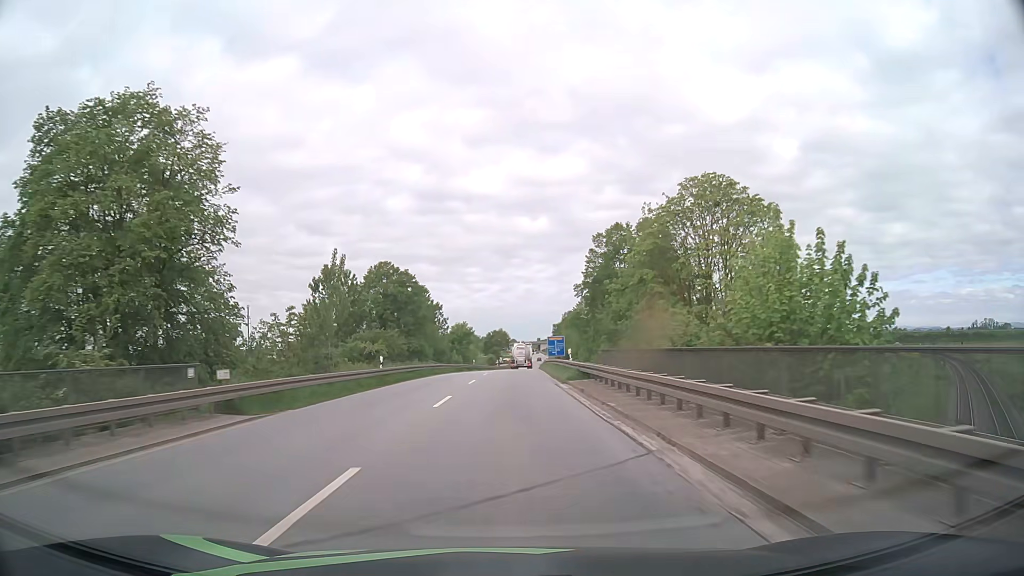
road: primary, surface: asphalt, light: Day
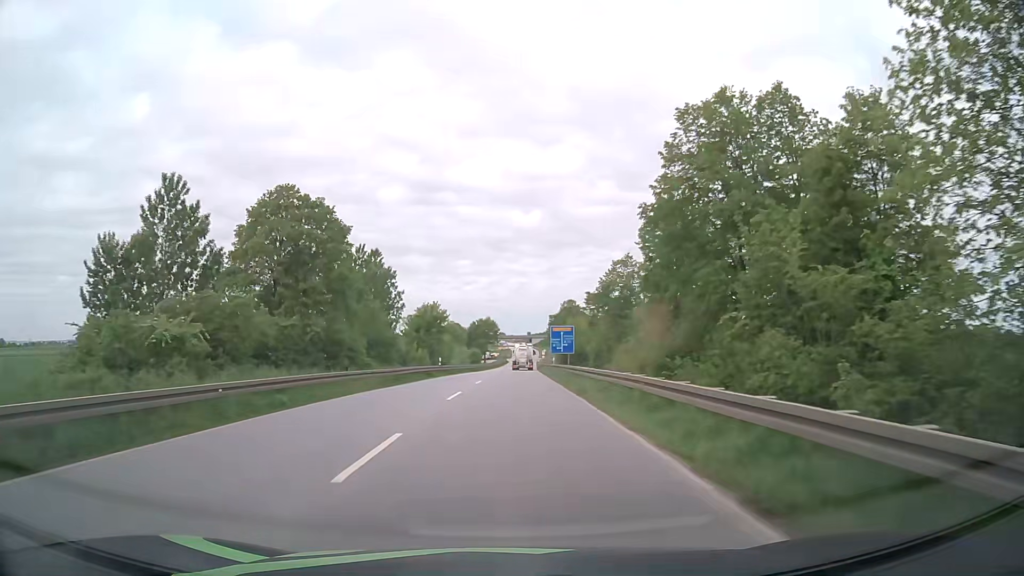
(+0.1, +32.9) m; +1°
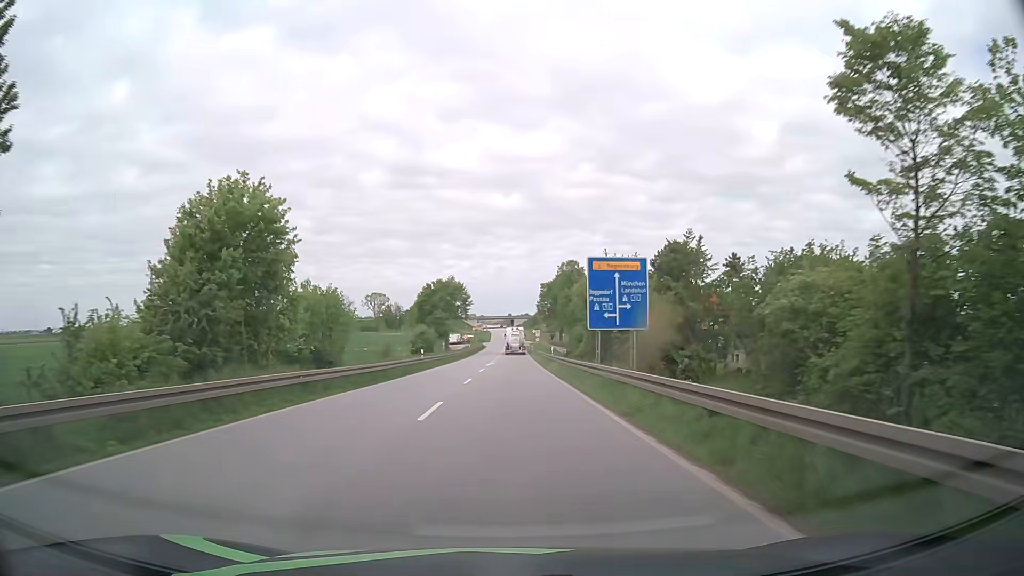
(+0.8, +54.8) m; +2°
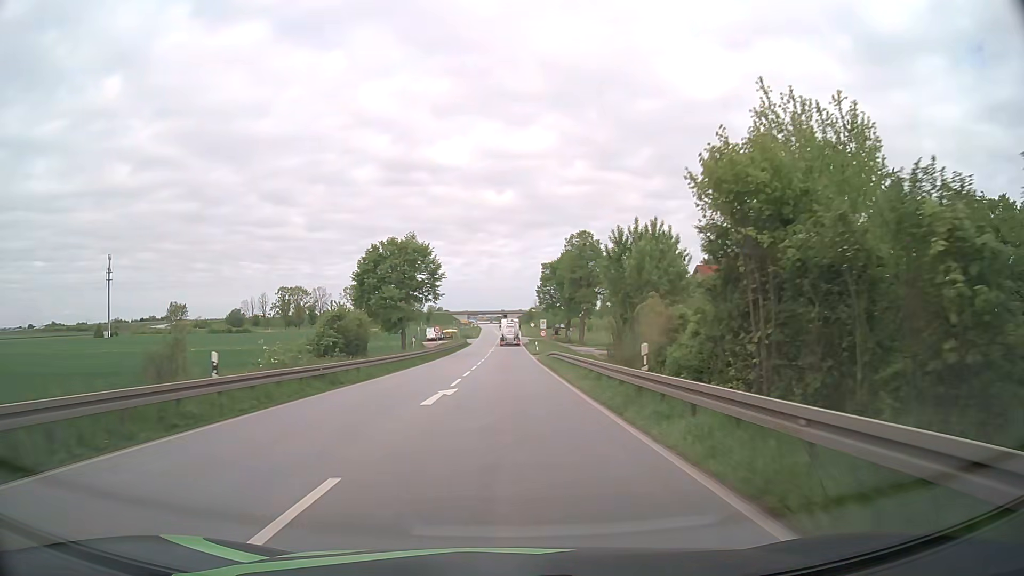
(0.0, +33.5) m; 0°
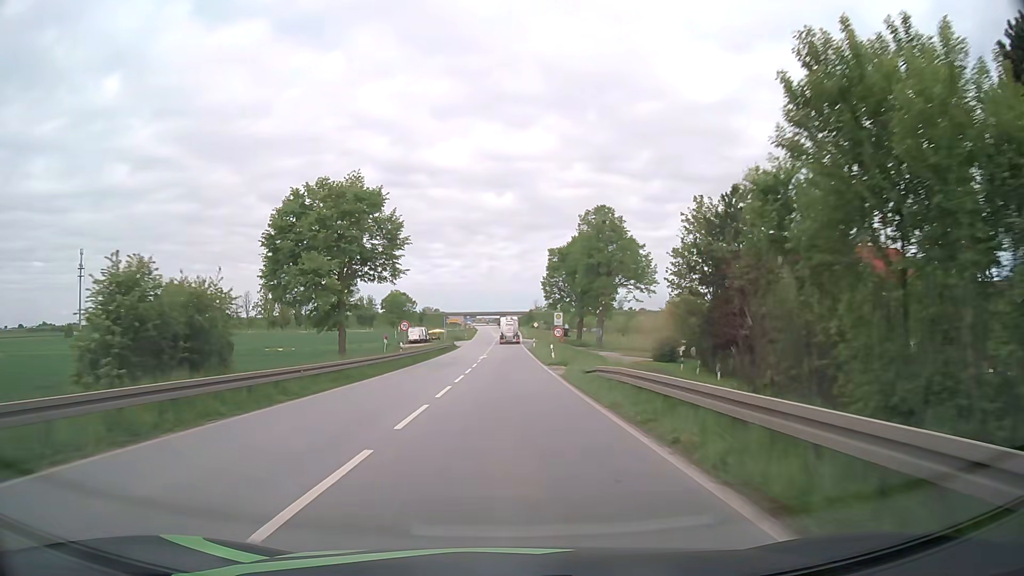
(0.0, +22.2) m; 0°
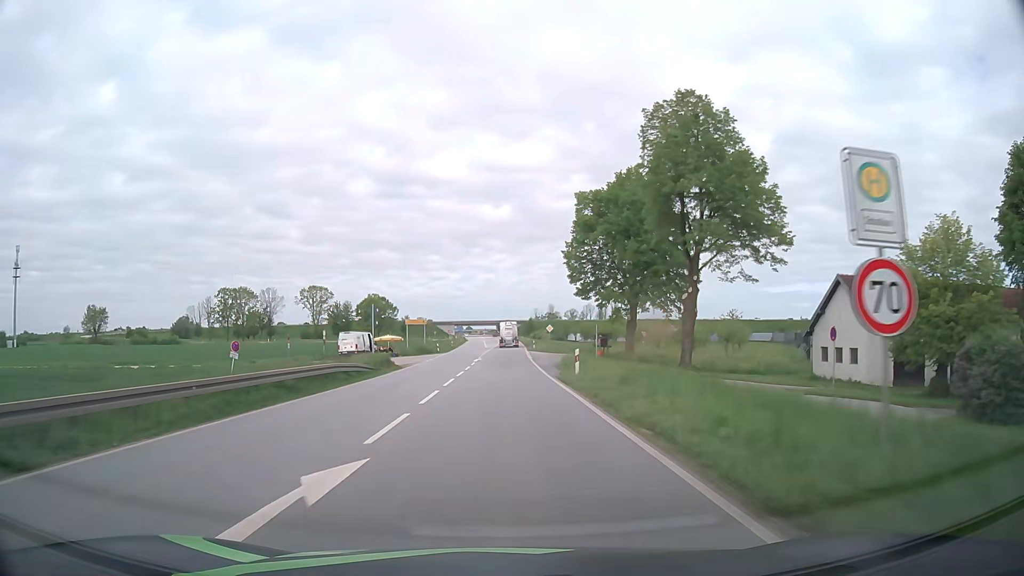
(-0.1, +43.4) m; 0°
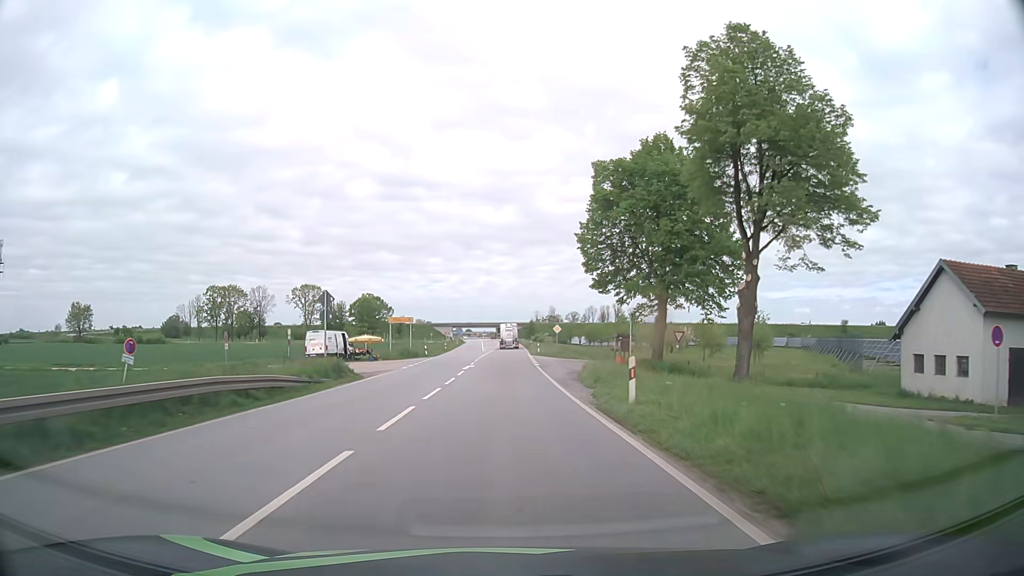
(0.0, +10.8) m; 0°
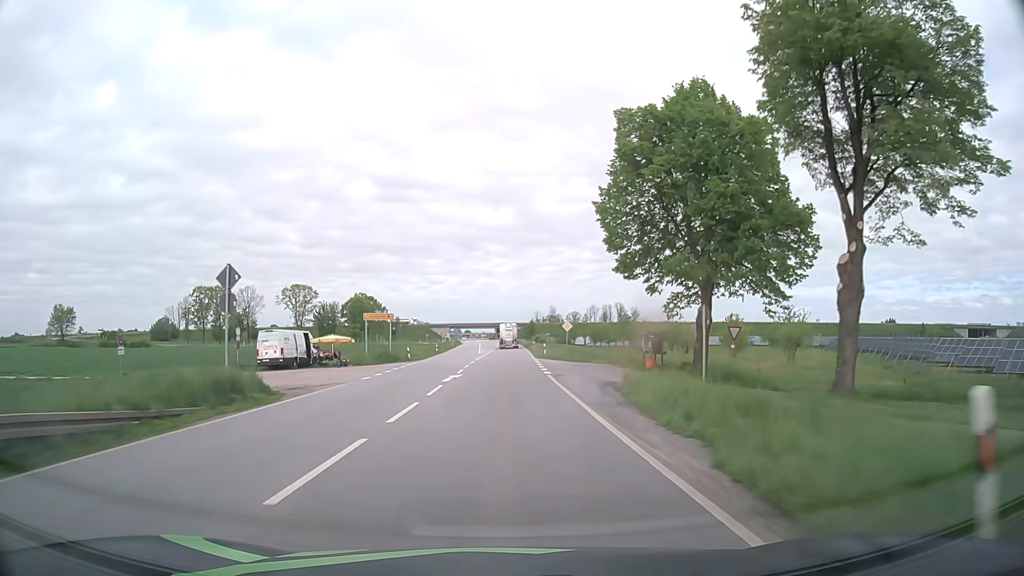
(+0.1, +10.8) m; +1°
(0, +10) (0, +20) (0, +30) (0, +40) (0, +50) (0, +60) (0, +70) (0, +80) (0, +90) (0, +100) m
